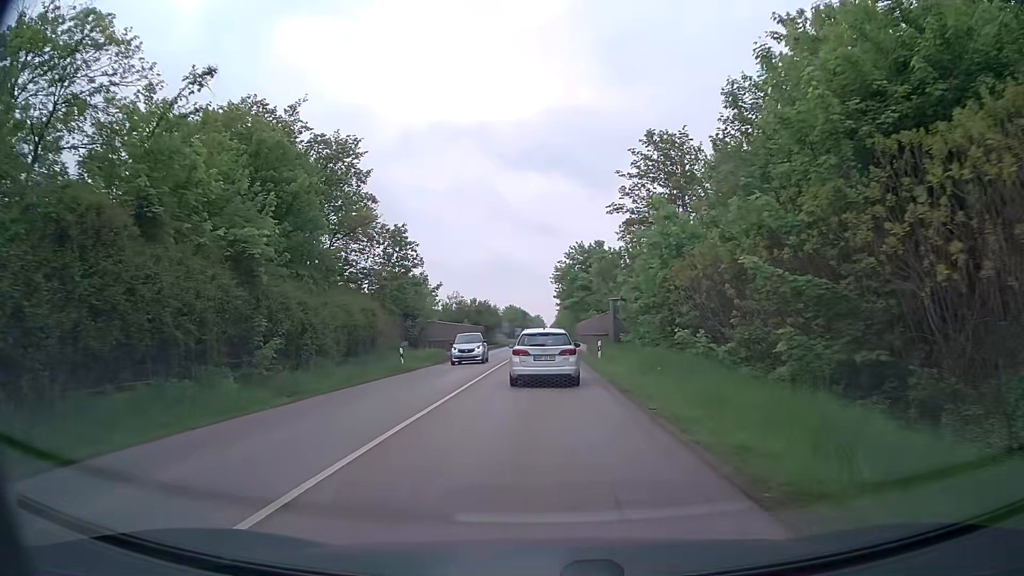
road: secondary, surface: asphalt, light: Day
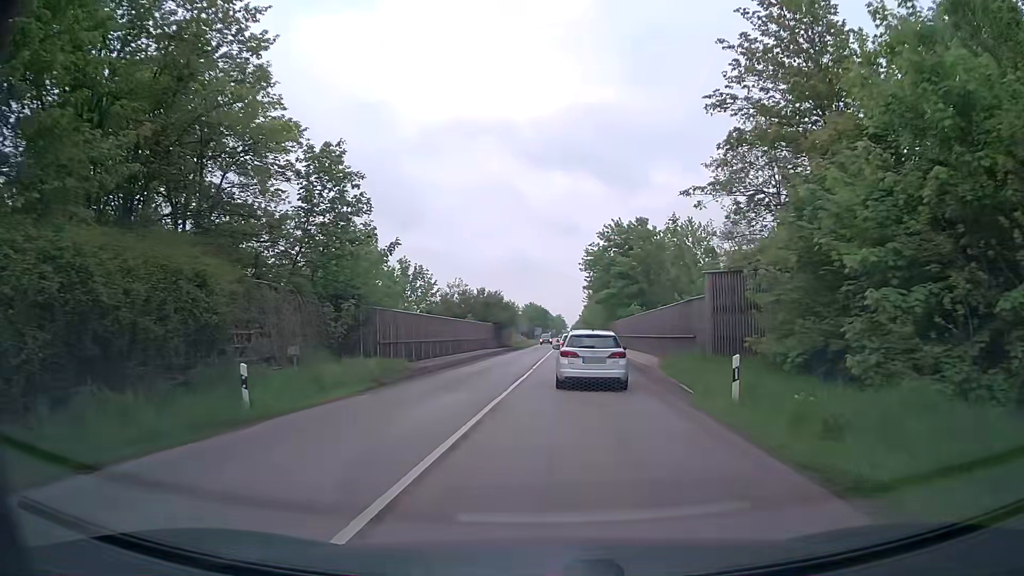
(-0.5, +18.7) m; -2°
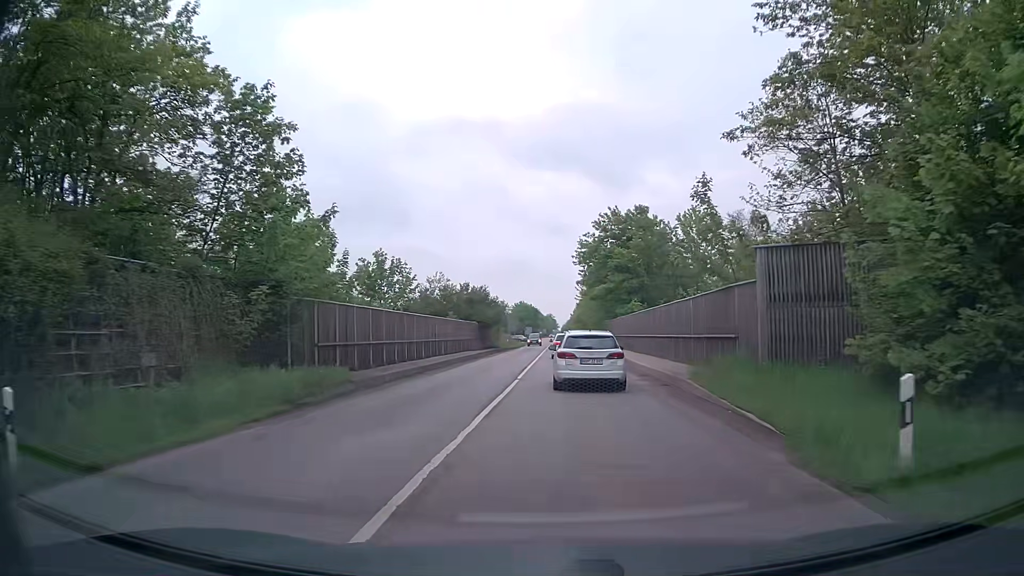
(+0.1, +6.3) m; +1°
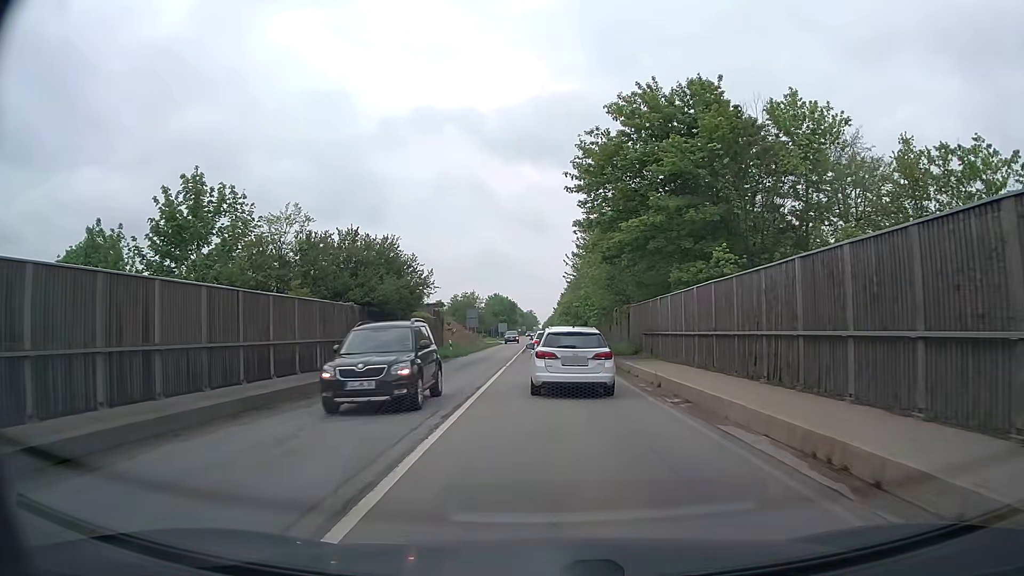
(+0.8, +31.9) m; +2°
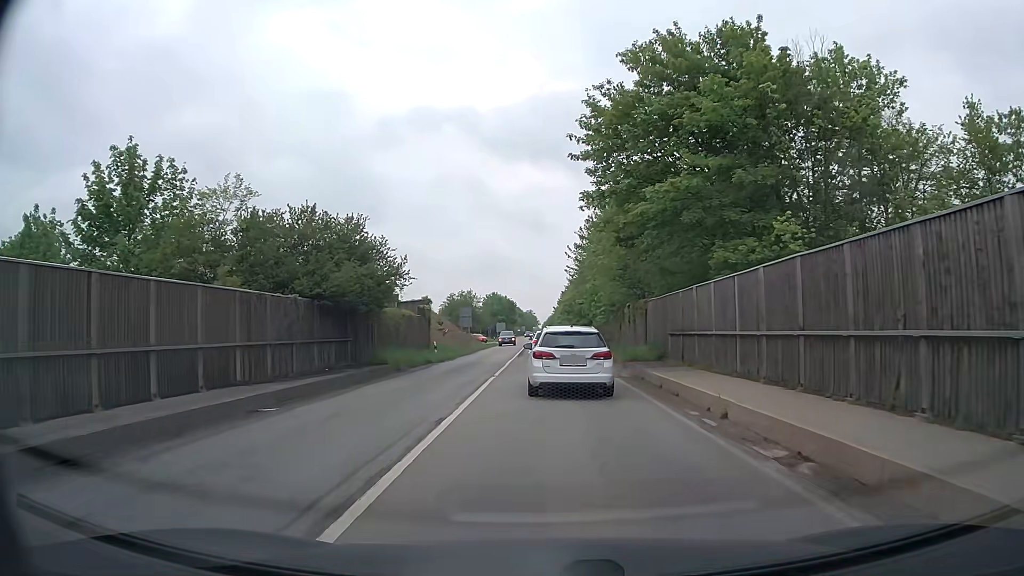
(0.0, +6.1) m; 0°
(0, +10) (0, +20) (0, +30) (0, +40) (0, +50) (0, +60) (0, +70) (0, +80) (0, +90) (0, +100) m
